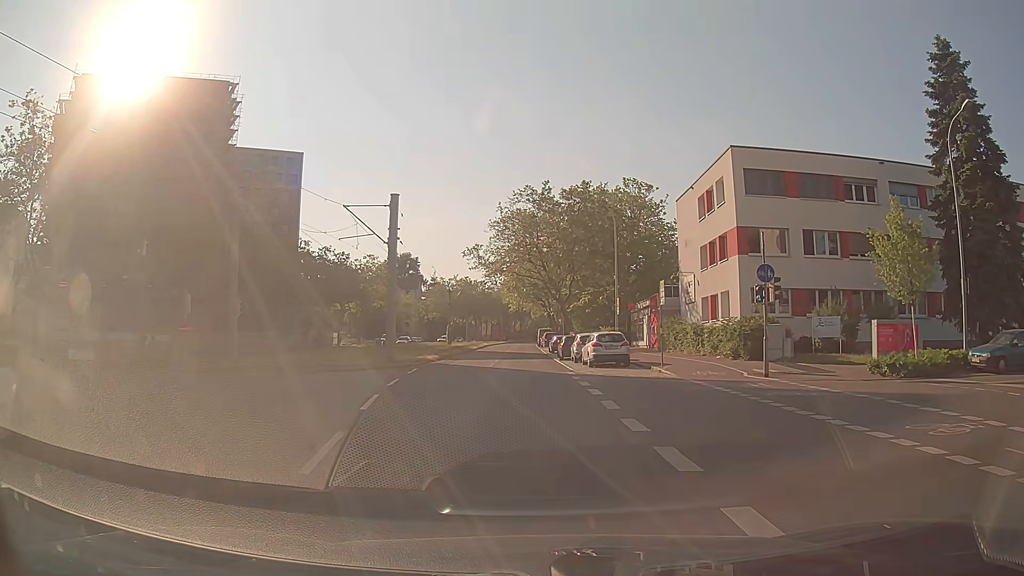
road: tertiary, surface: asphalt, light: Day
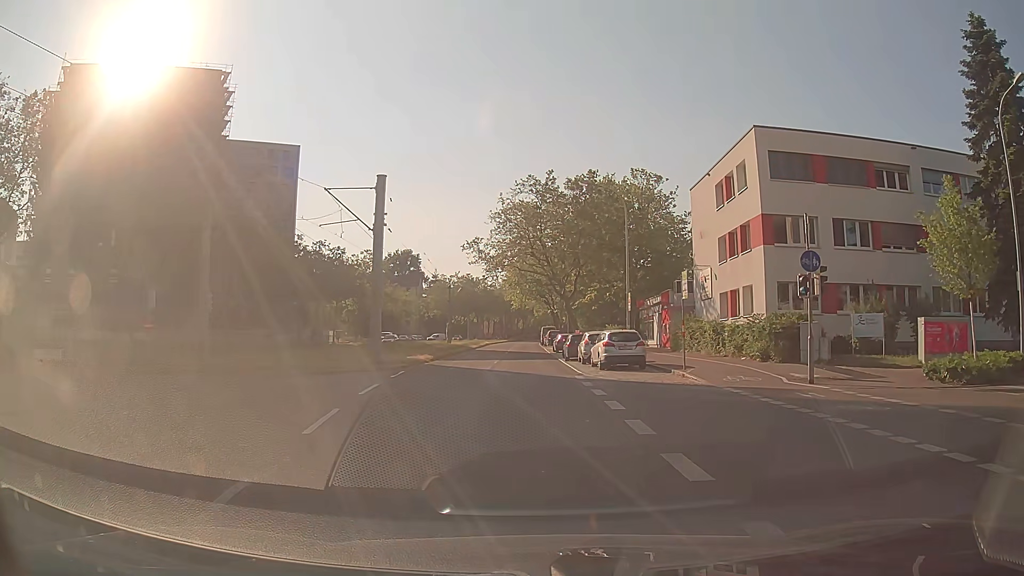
(0.0, +3.5) m; 0°
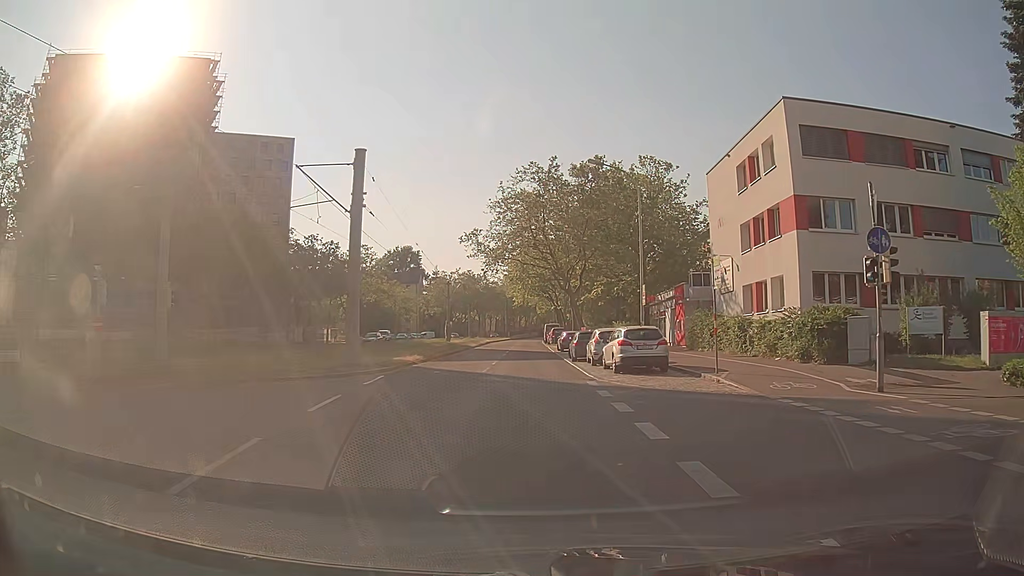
(0.0, +3.9) m; -1°
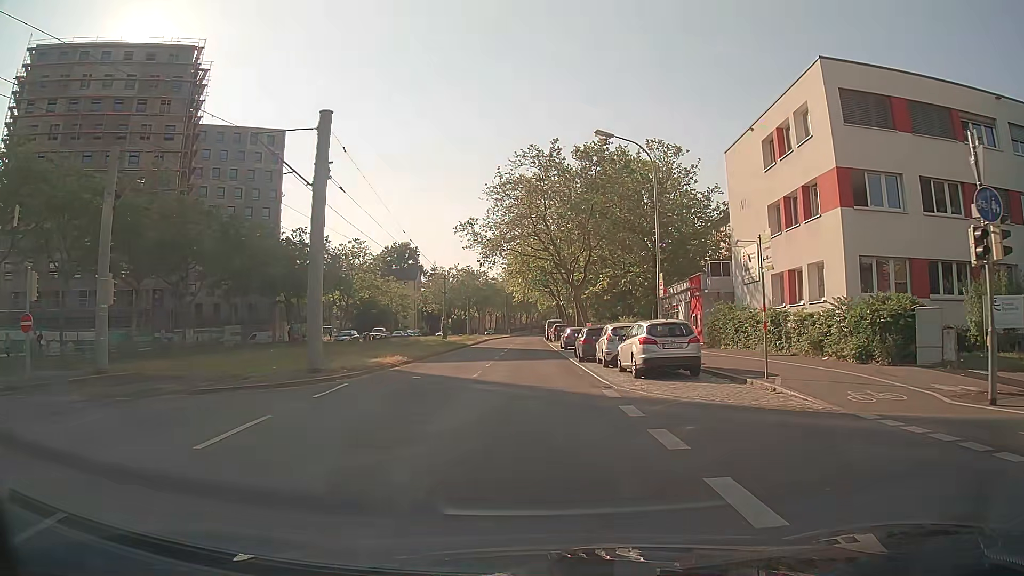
(0.0, +4.2) m; +1°
